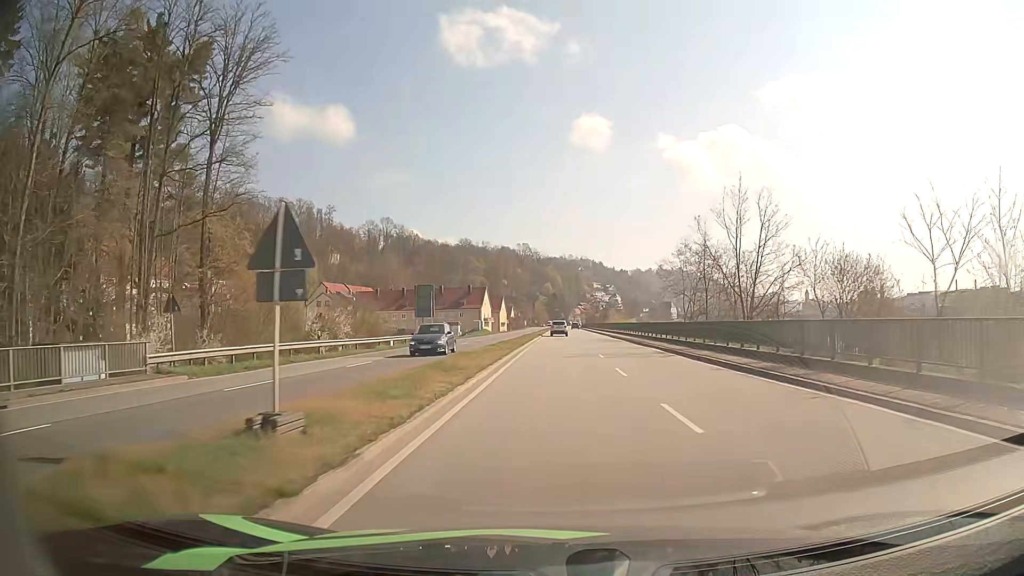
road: primary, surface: asphalt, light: Day
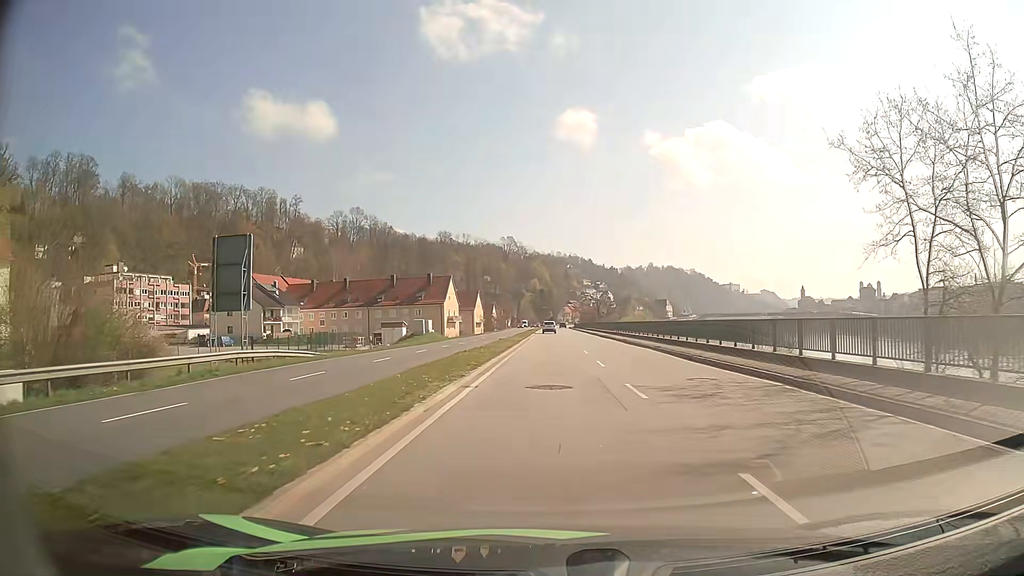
(+0.6, +41.3) m; +1°
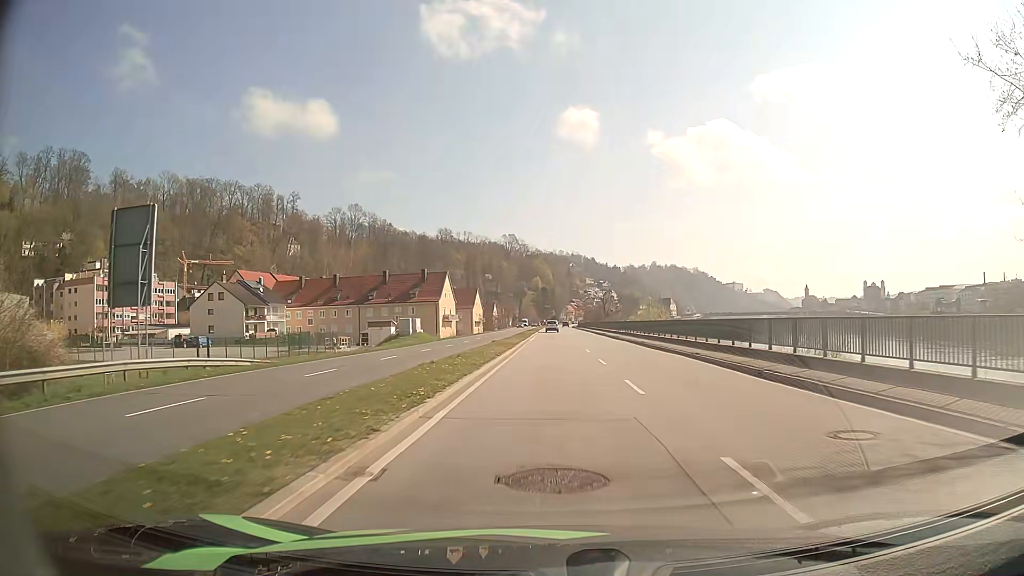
(0.0, +8.3) m; 0°
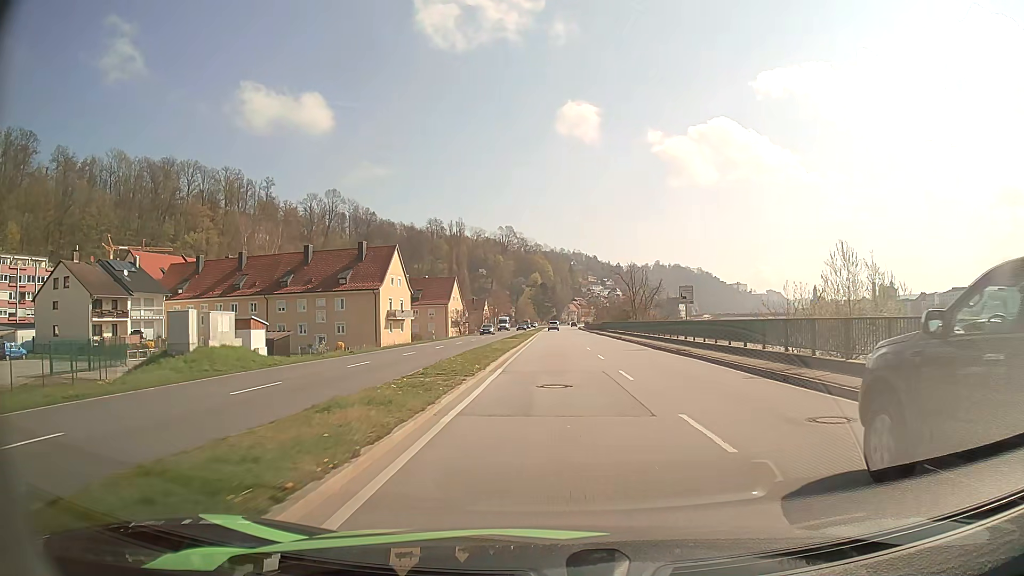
(+0.1, +41.8) m; 0°
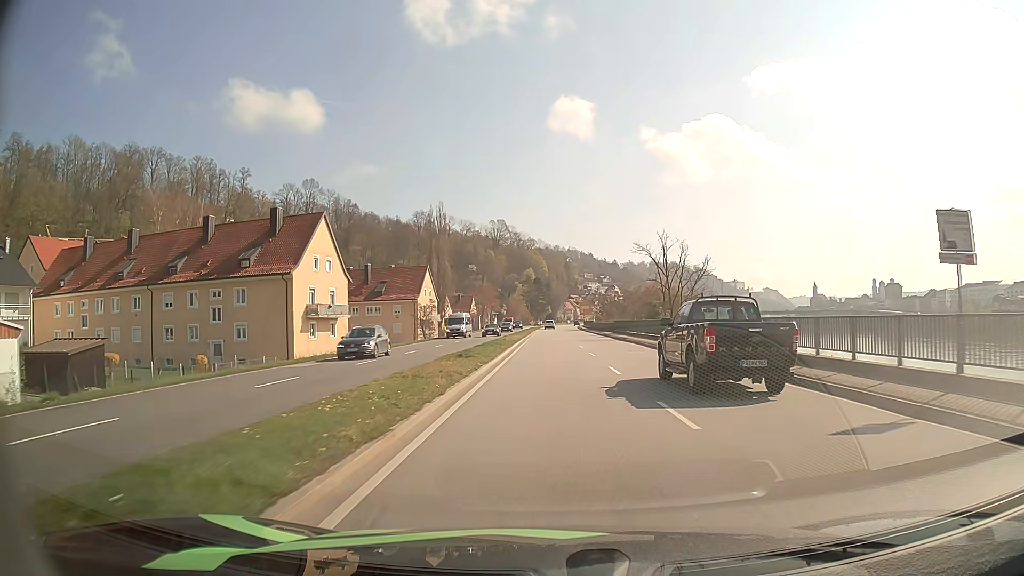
(+0.1, +25.6) m; 0°
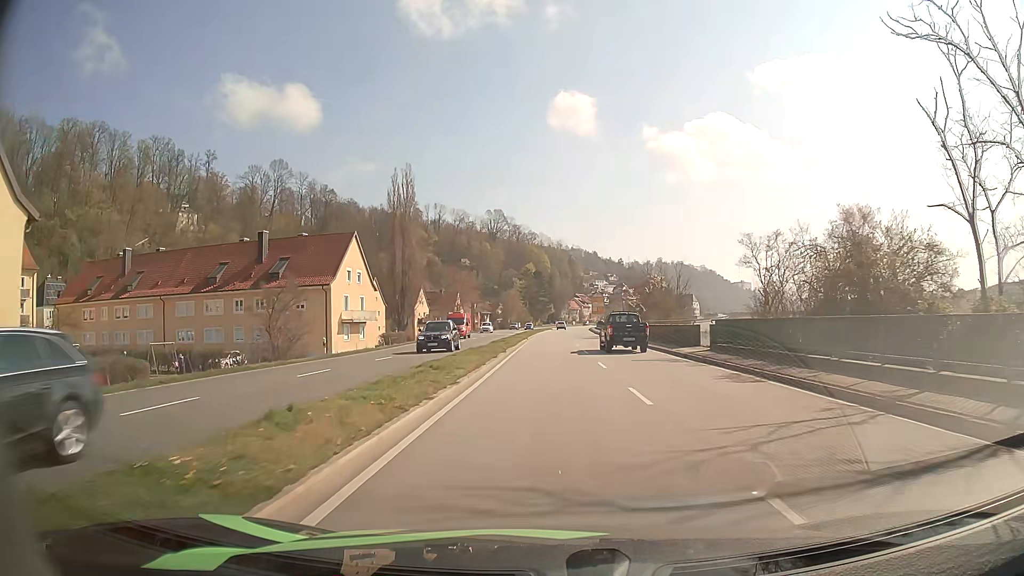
(0.0, +42.4) m; 0°
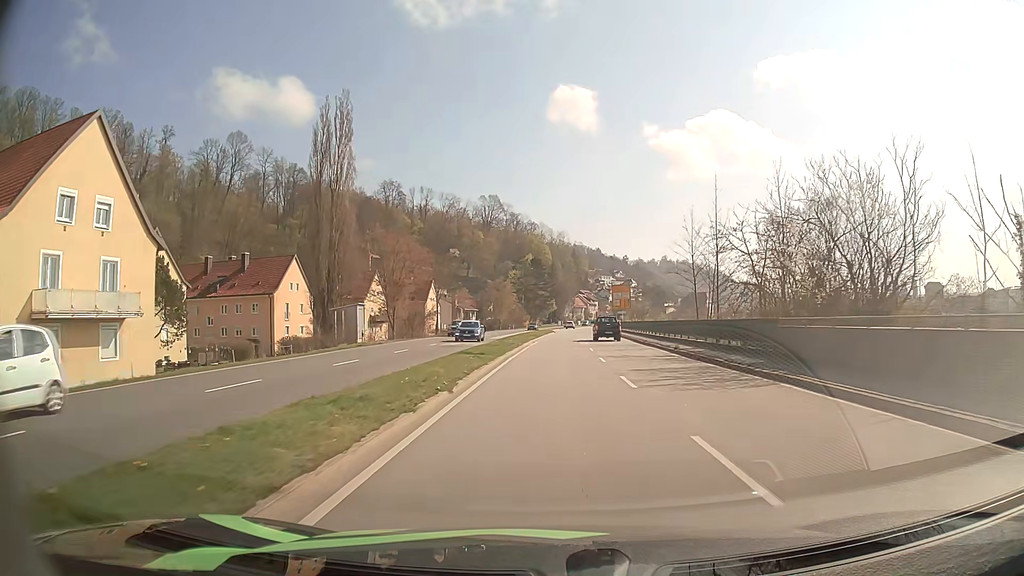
(0.0, +42.3) m; 0°
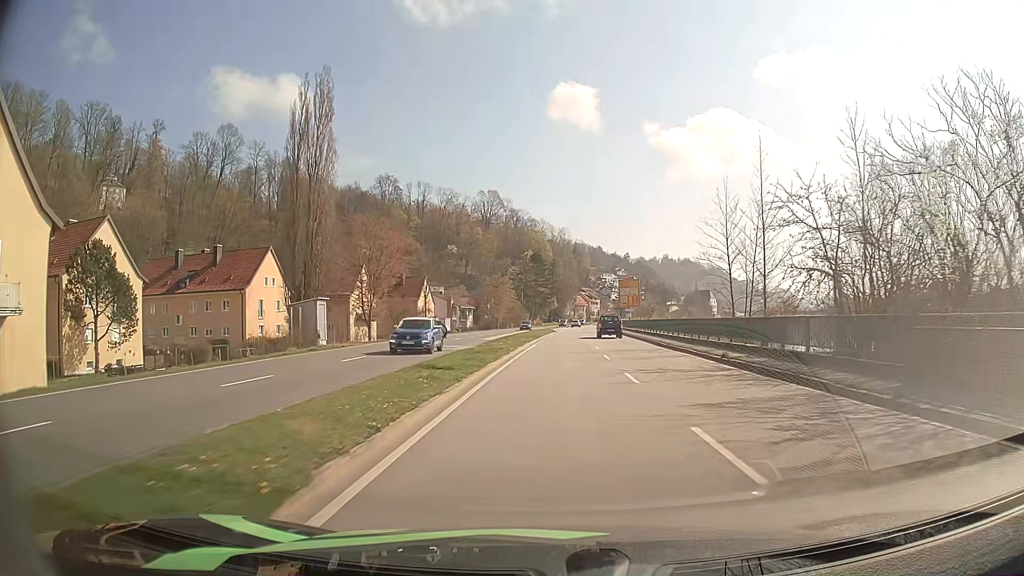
(0.0, +8.4) m; 0°
(0, +10) (0, +20) (0, +30) (+1, +40) (+1, +50) (+2, +60) (+2, +70) (+3, +80) (+3, +90) (+4, +100) m
